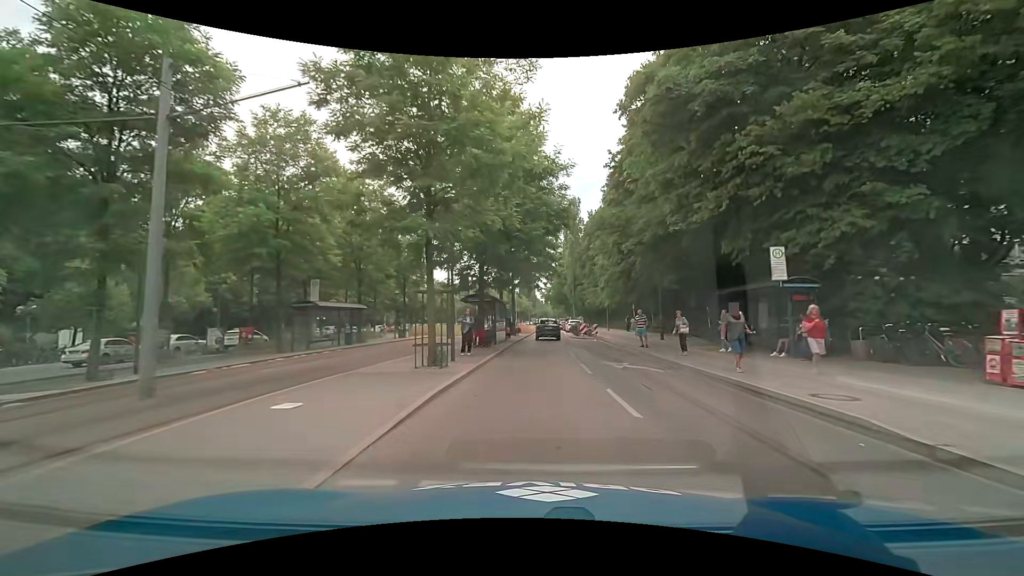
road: secondary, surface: asphalt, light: Day
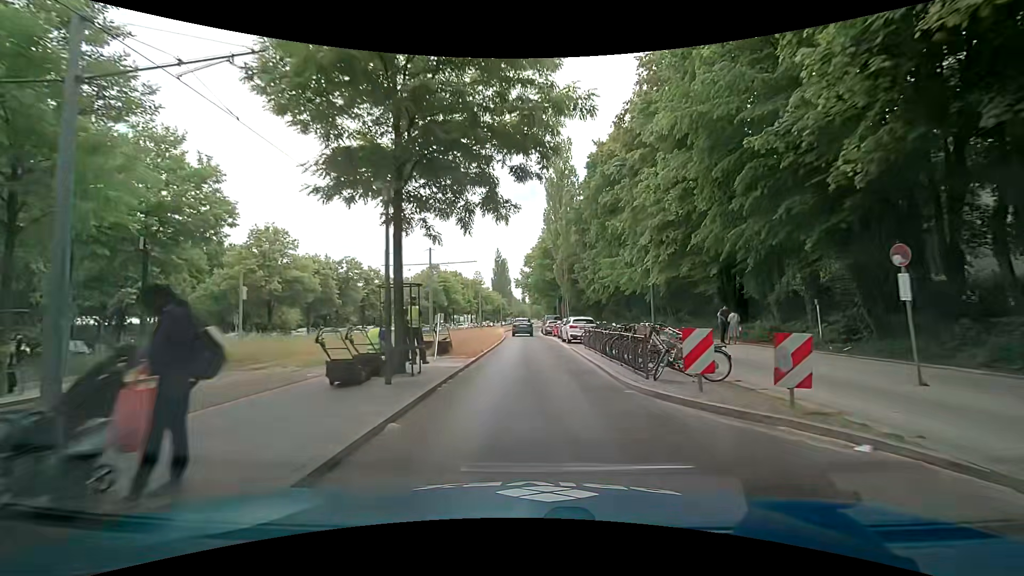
(+1.0, +32.1) m; +3°
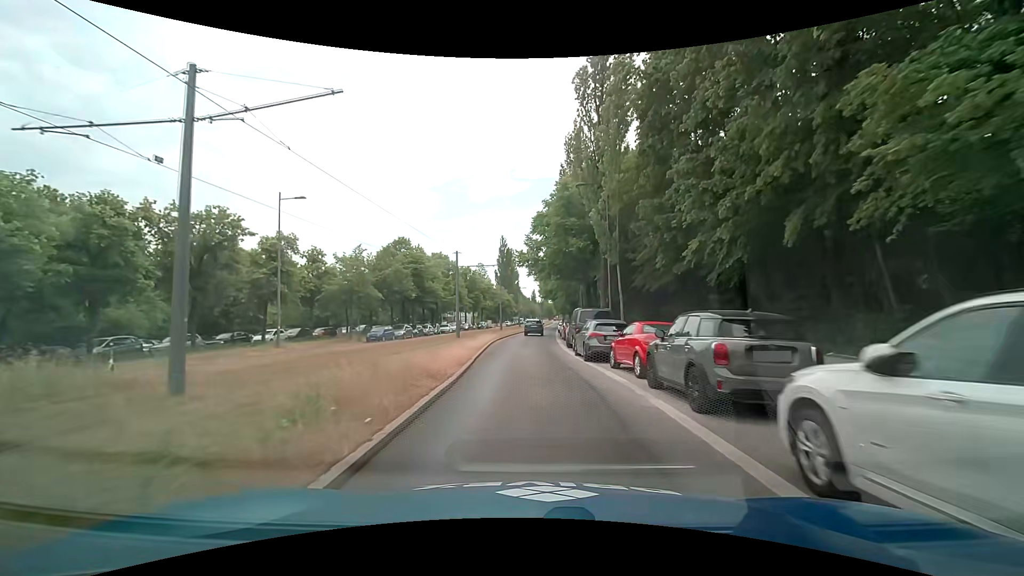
(-0.3, +28.6) m; -1°
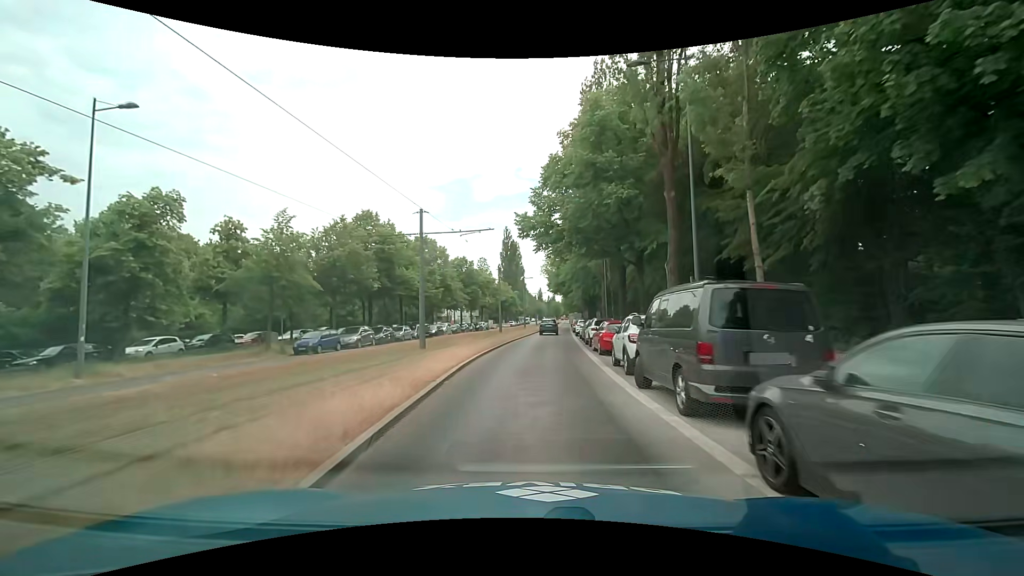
(-0.1, +15.5) m; -1°
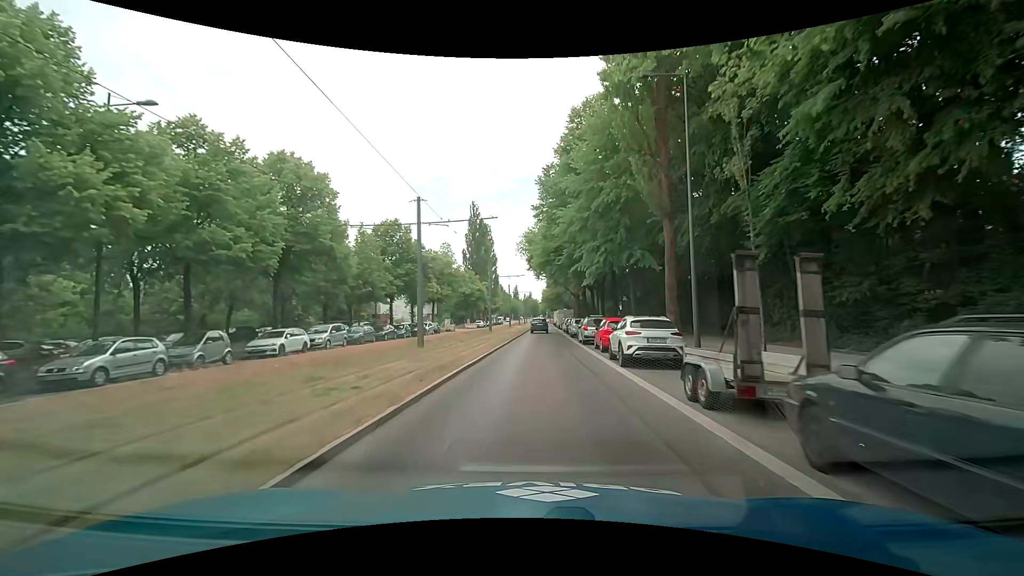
(+0.9, +30.8) m; +3°
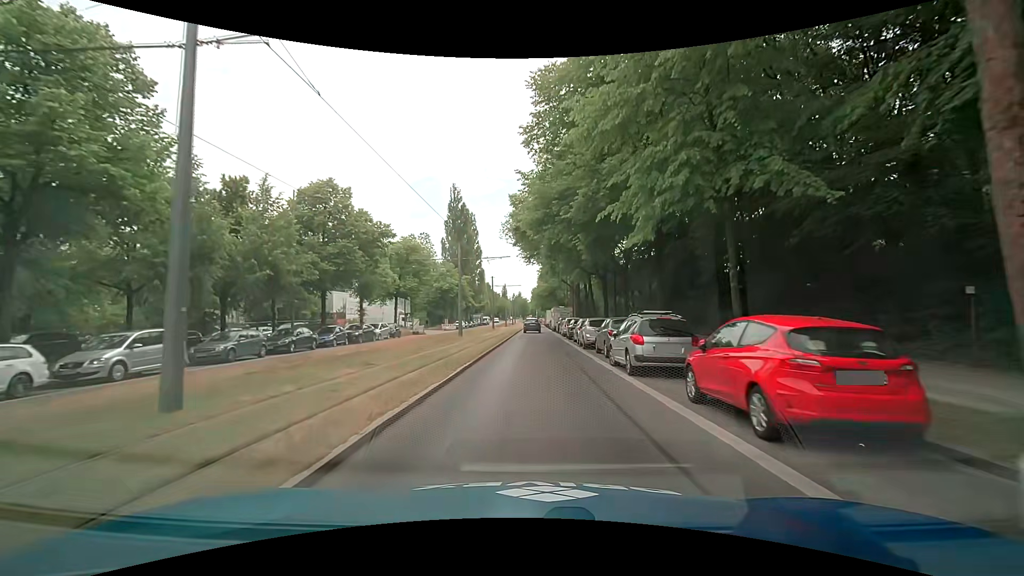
(+0.2, +15.3) m; +1°
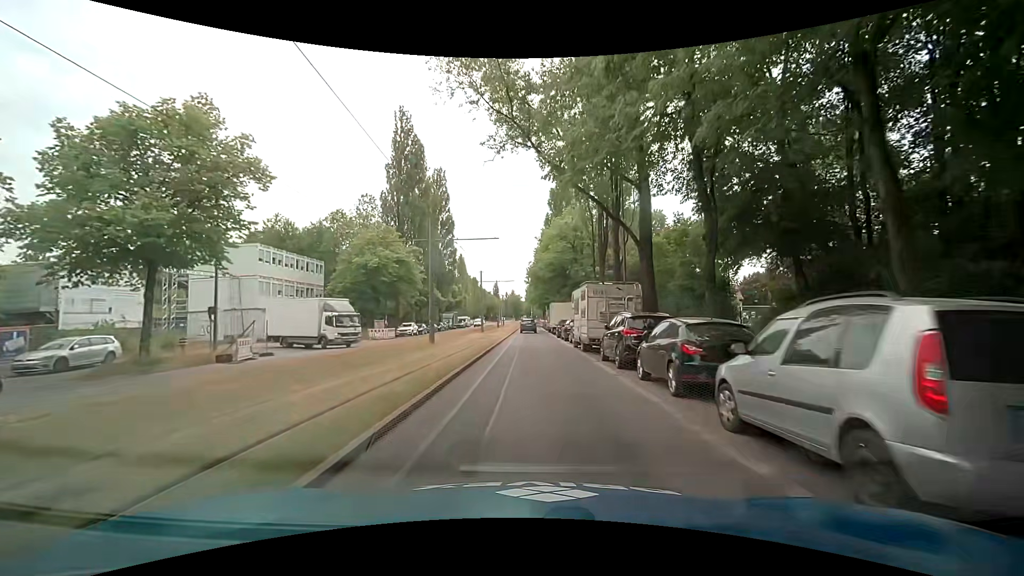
(+0.3, +38.1) m; +1°
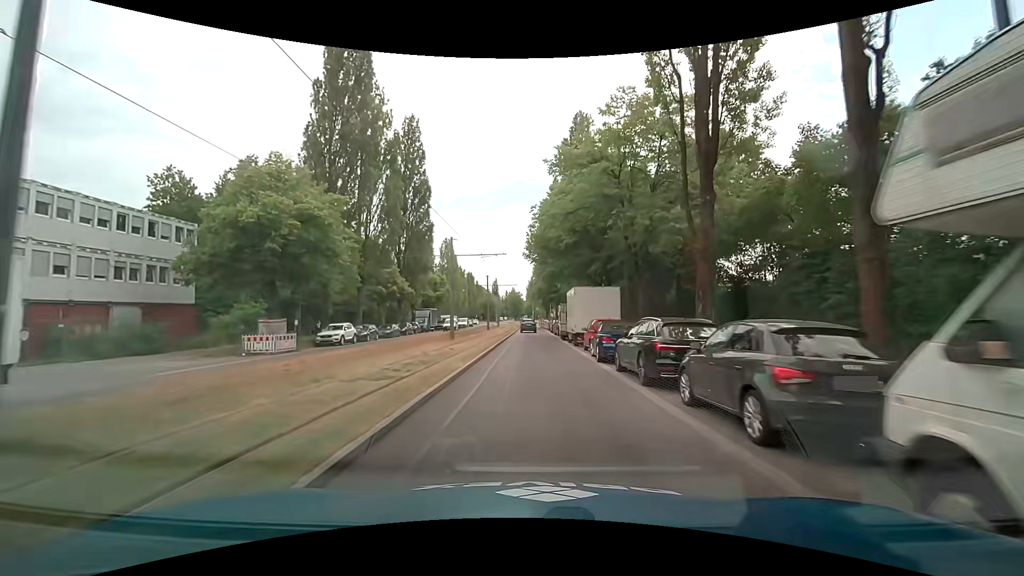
(-0.2, +22.7) m; -1°
(0, +10) (0, +20) (0, +30) (0, +40) (0, +50) (0, +60) (0, +70) (0, +80) (0, +90) (0, +100) m
